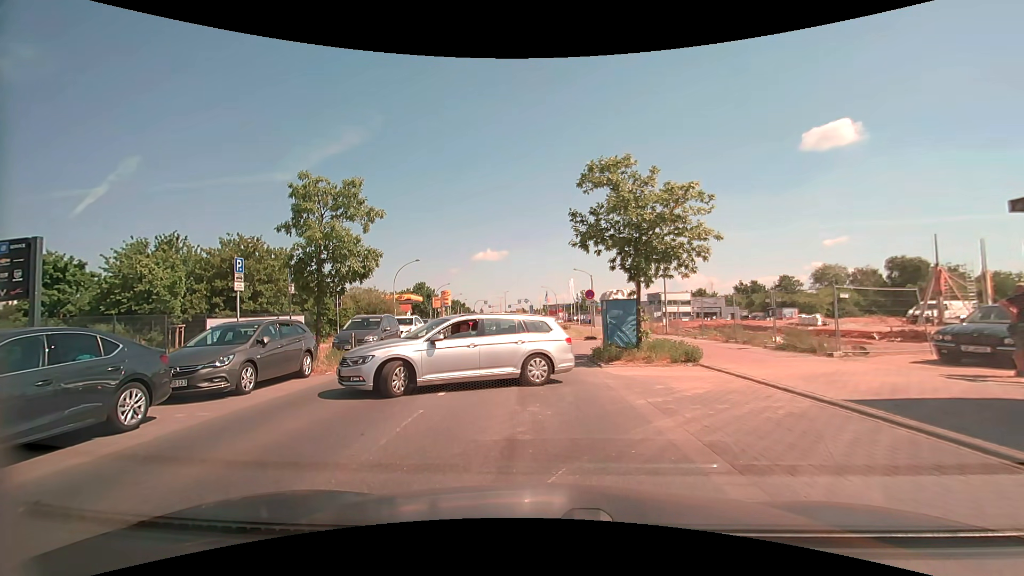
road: tertiary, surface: asphalt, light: Day
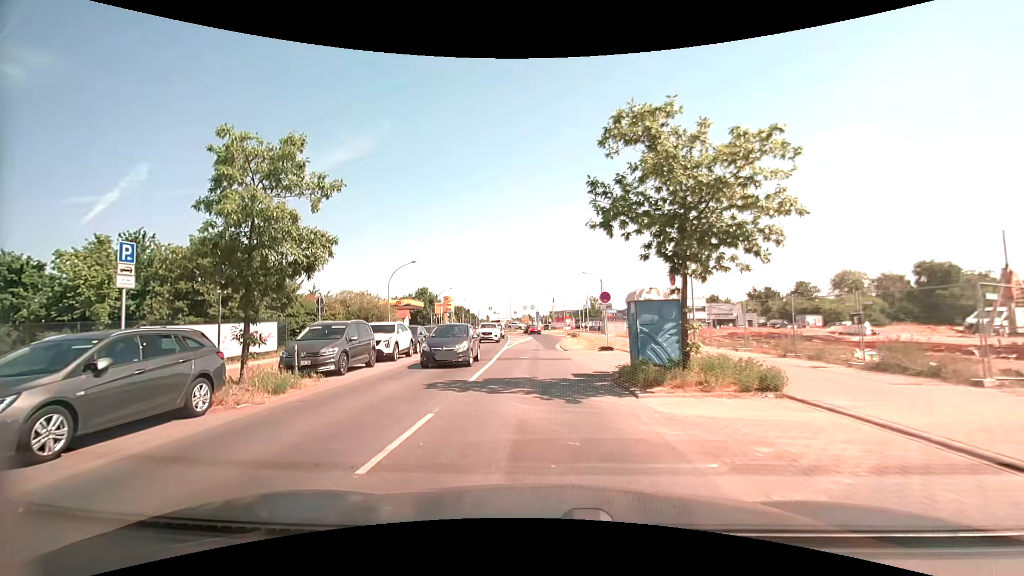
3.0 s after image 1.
(+0.1, +4.7) m; 0°
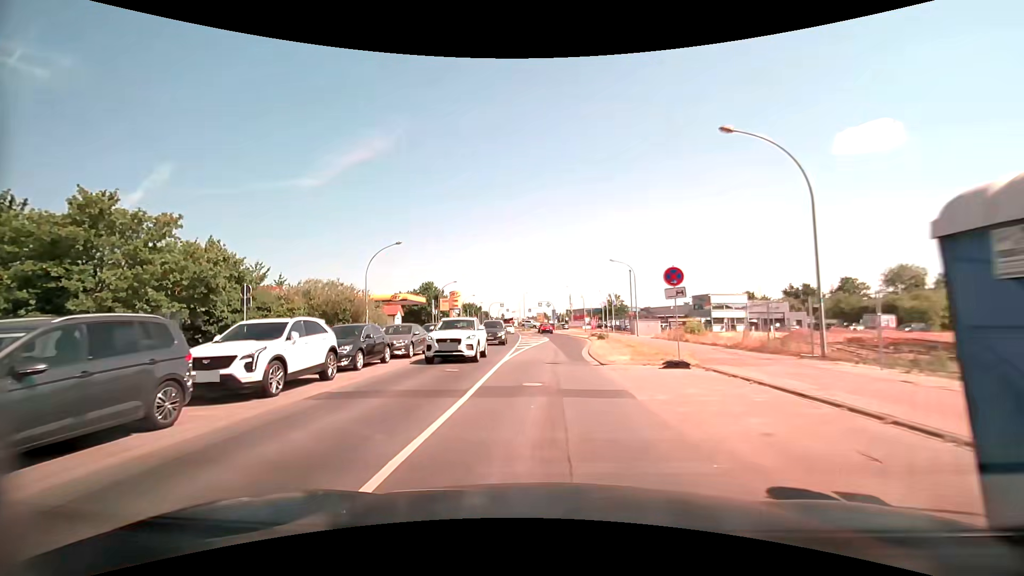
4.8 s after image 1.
(0.0, +11.0) m; -1°
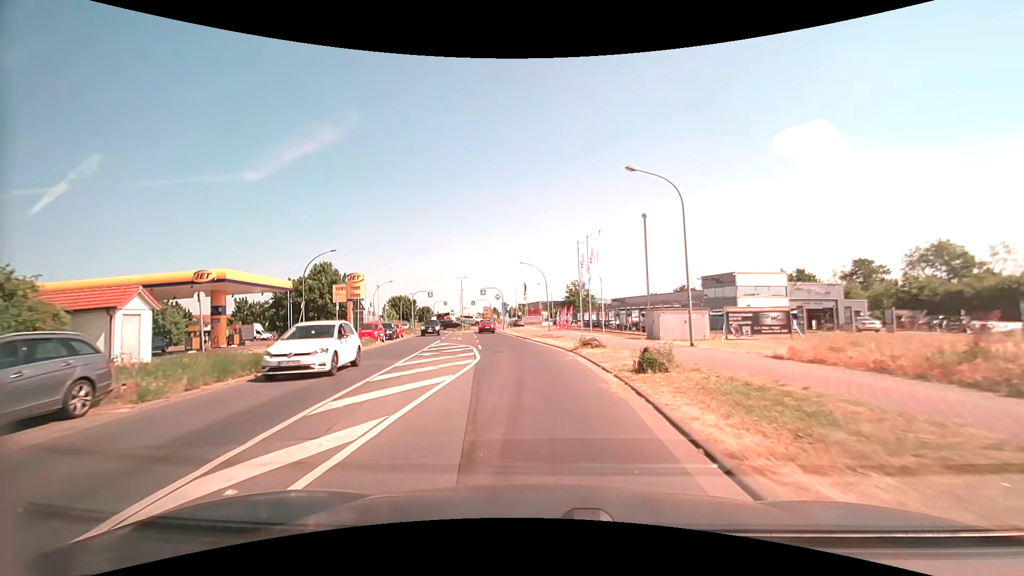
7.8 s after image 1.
(+1.1, +29.5) m; +6°
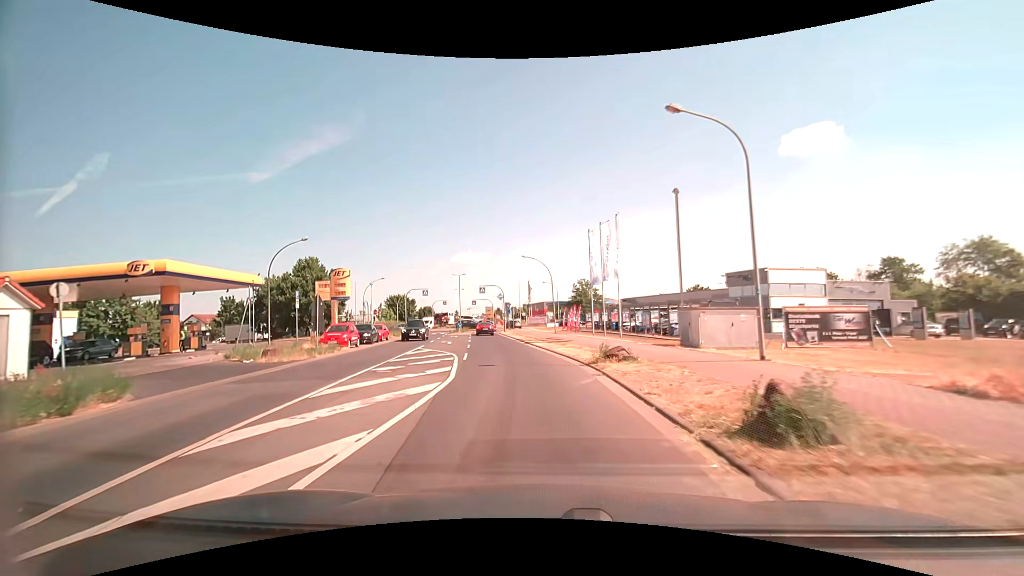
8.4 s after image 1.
(0.0, +6.2) m; 0°
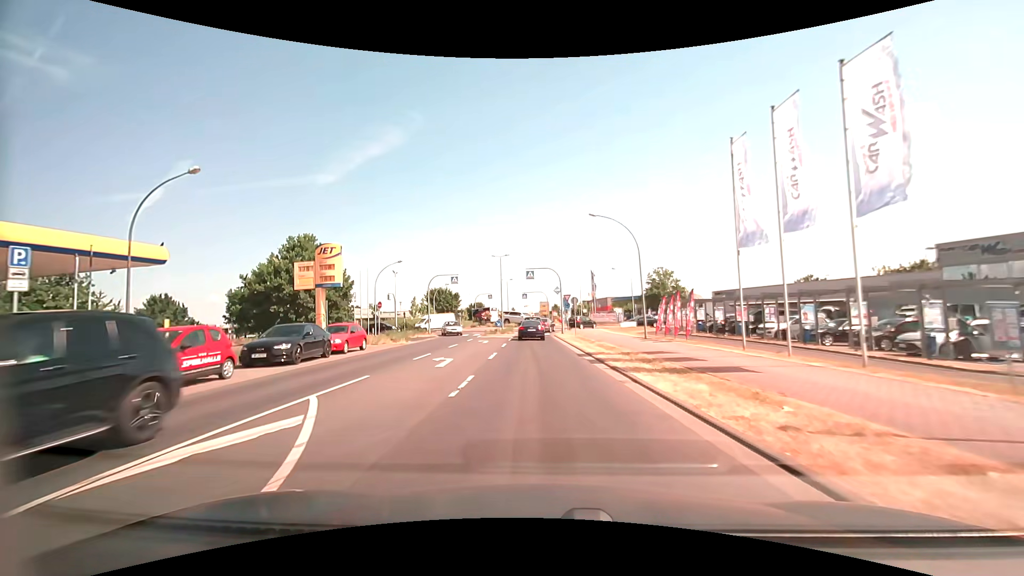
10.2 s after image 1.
(-1.3, +18.2) m; -7°
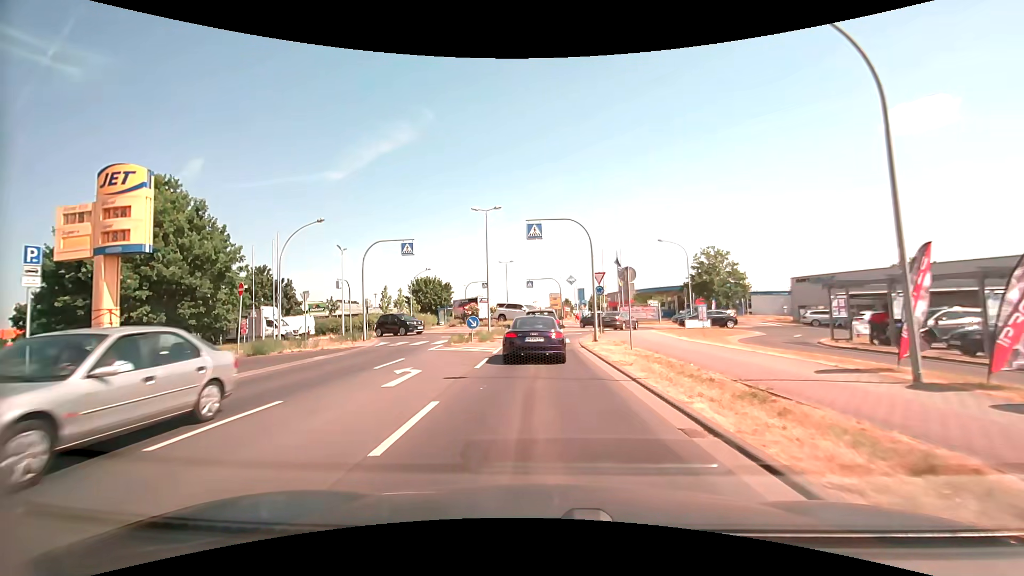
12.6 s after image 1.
(-0.3, +20.2) m; -1°
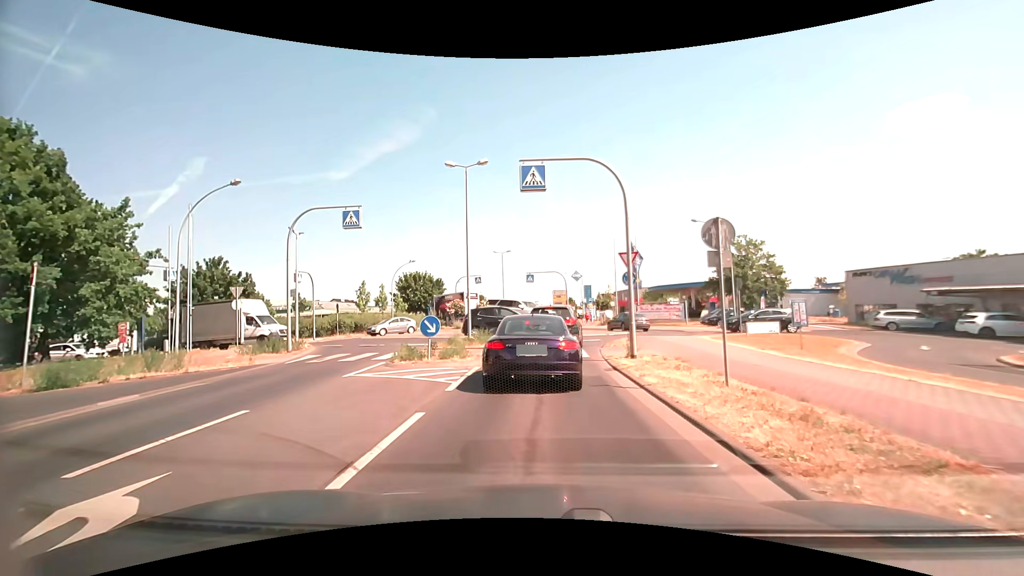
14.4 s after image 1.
(0.0, +8.7) m; -1°
(0, +10) (+1, +20) (+5, +29) (+8, +38) (+4, +47) (-6, +48) (-15, +44) (-25, +42) (-35, +41) (-45, +41) m
